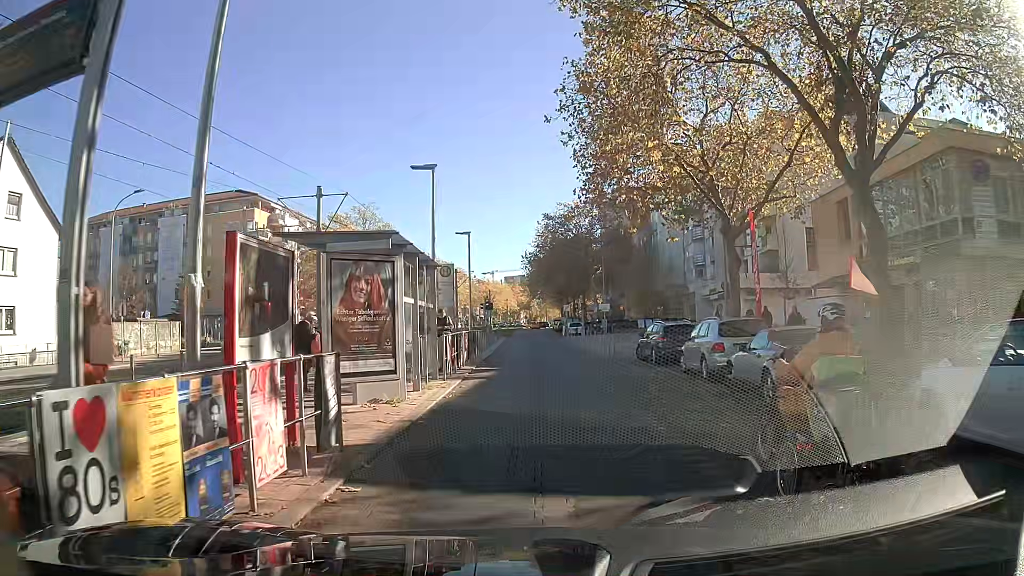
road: tertiary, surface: paving_stones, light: Day
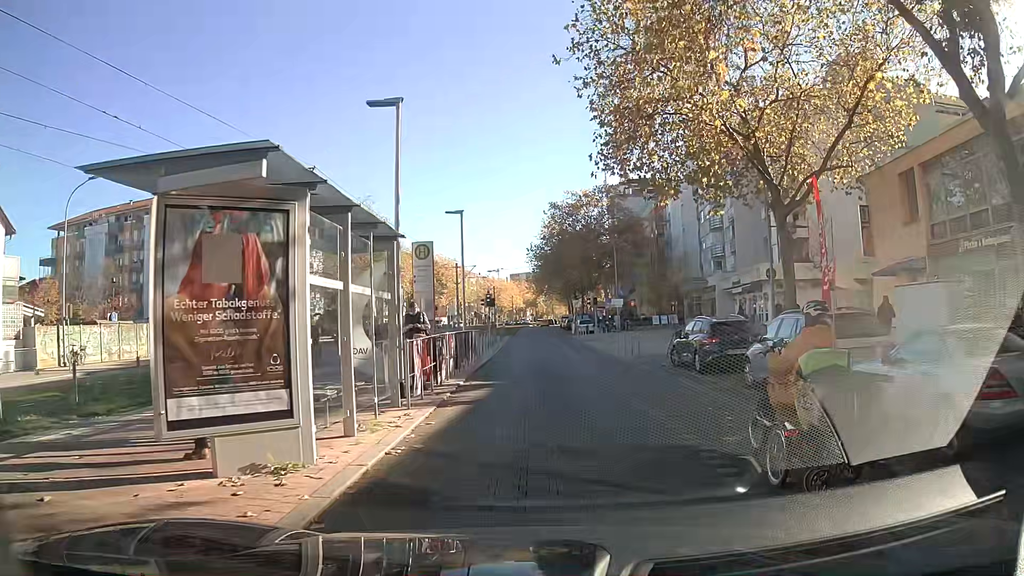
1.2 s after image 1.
(0.0, +5.1) m; 0°
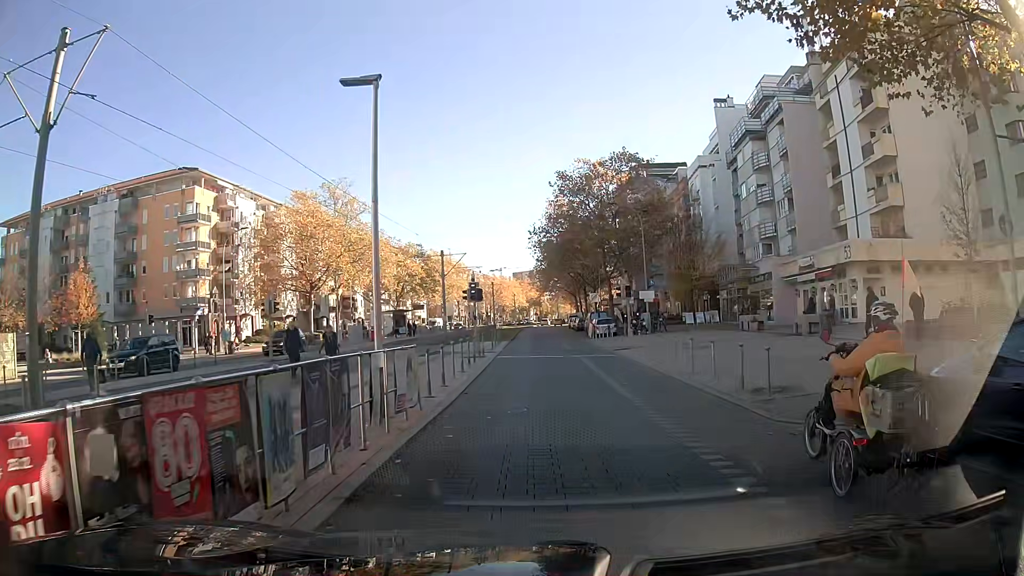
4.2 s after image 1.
(-0.4, +13.4) m; -2°
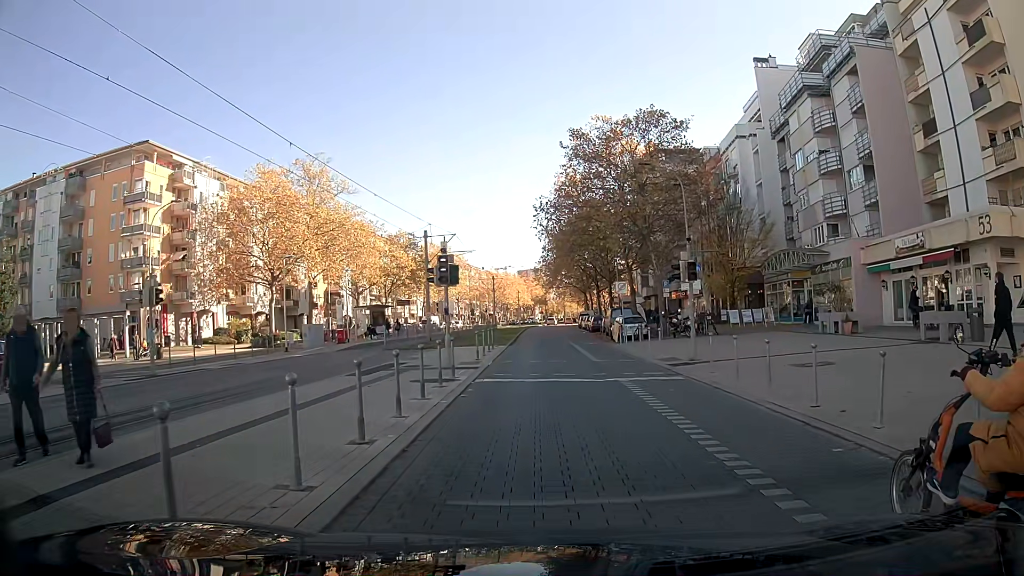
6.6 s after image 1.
(0.0, +11.3) m; 0°
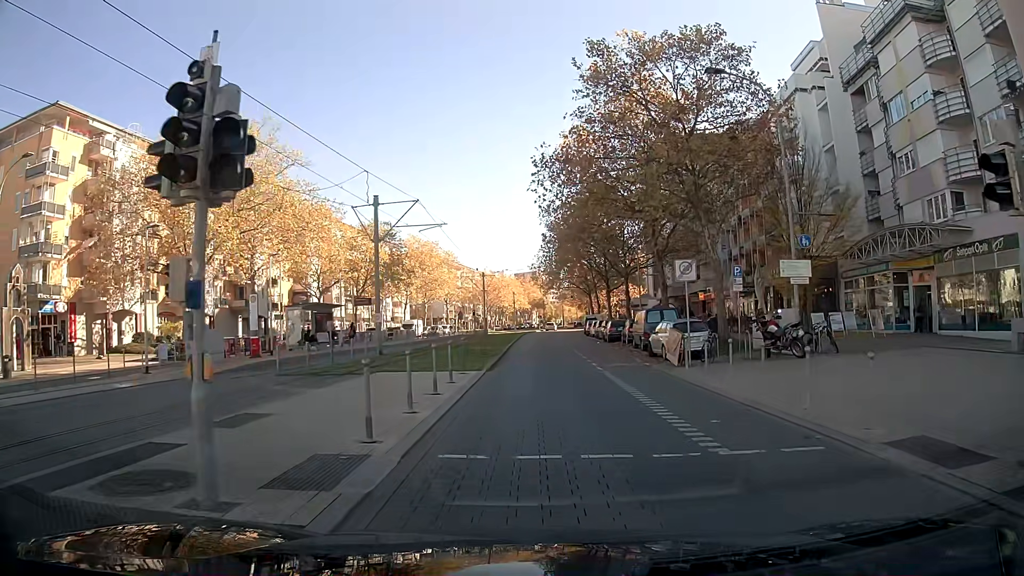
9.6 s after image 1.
(0.0, +14.0) m; 0°
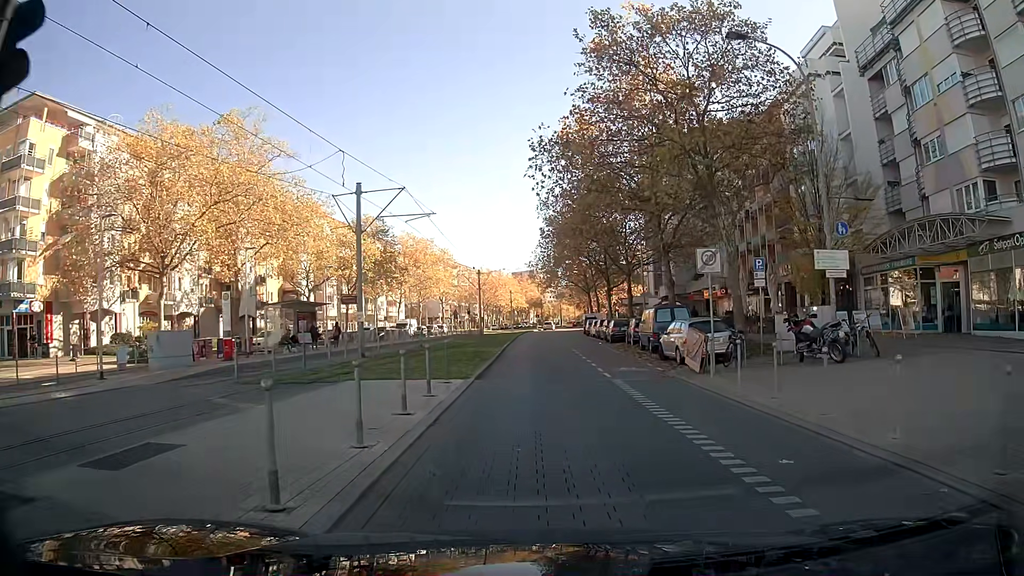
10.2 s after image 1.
(0.0, +2.8) m; 0°
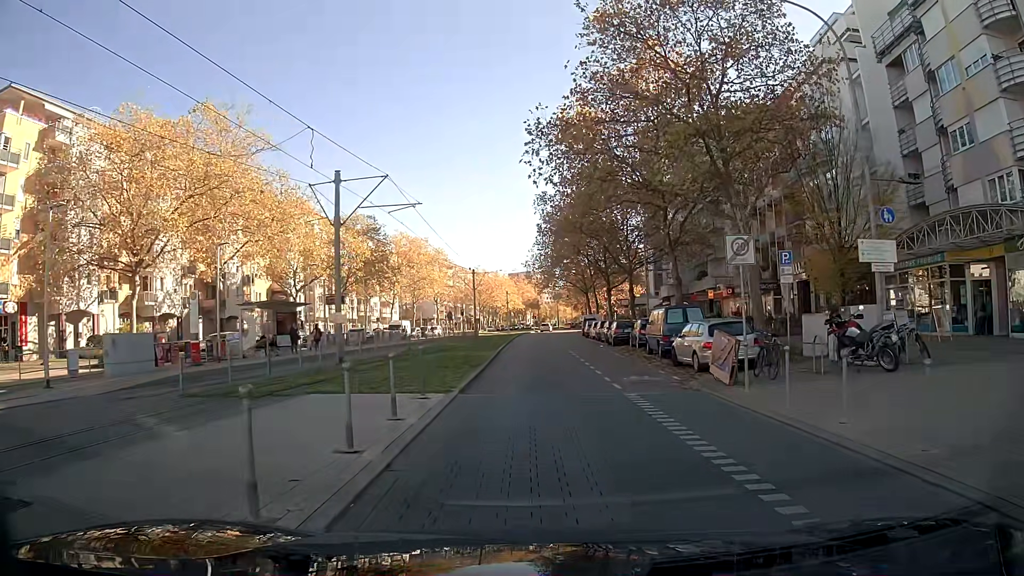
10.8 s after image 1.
(0.0, +2.7) m; 0°
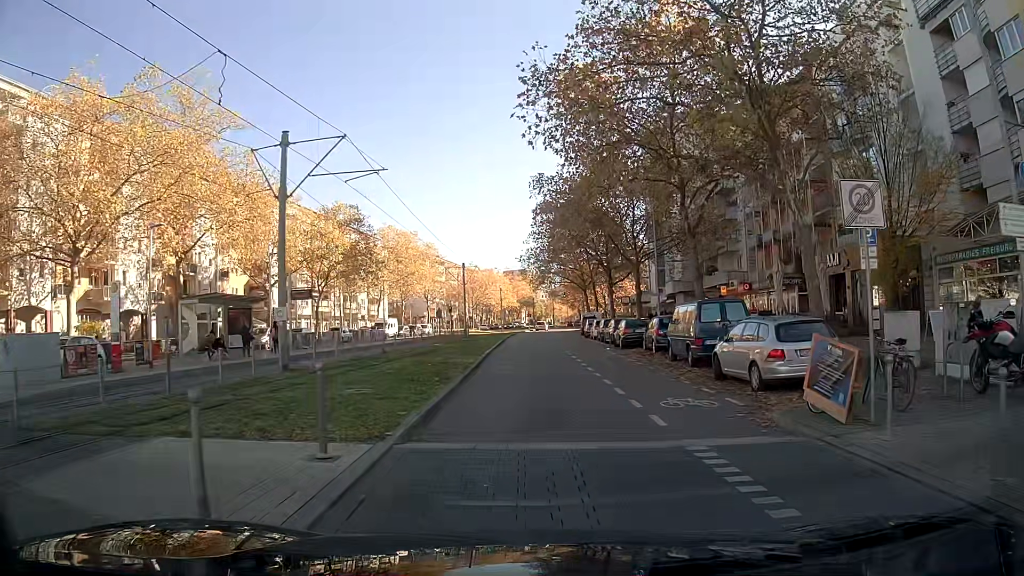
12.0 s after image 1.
(0.0, +5.4) m; 0°
(0, +10) (0, +20) (0, +30) (0, +40) (0, +50) (+1, +60) (+2, +70) (+3, +80) (+3, +90) (+4, +100) m
